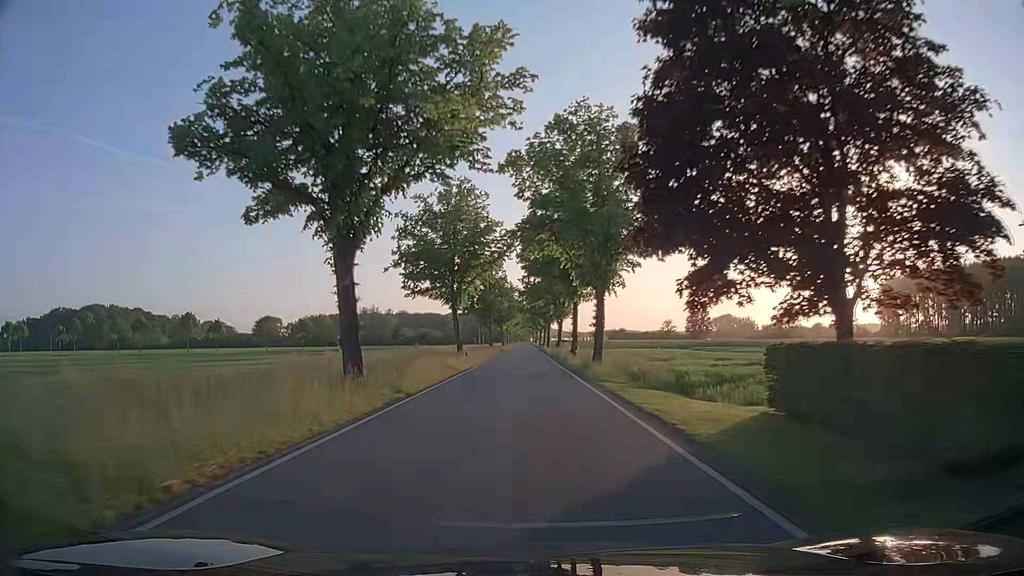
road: tertiary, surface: asphalt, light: Day
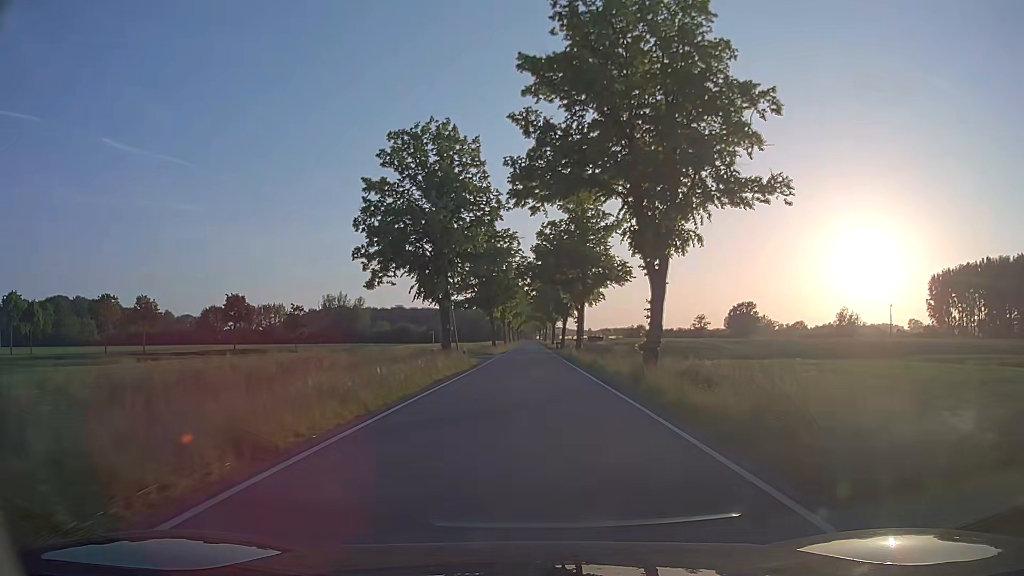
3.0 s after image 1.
(-0.3, +52.2) m; -1°
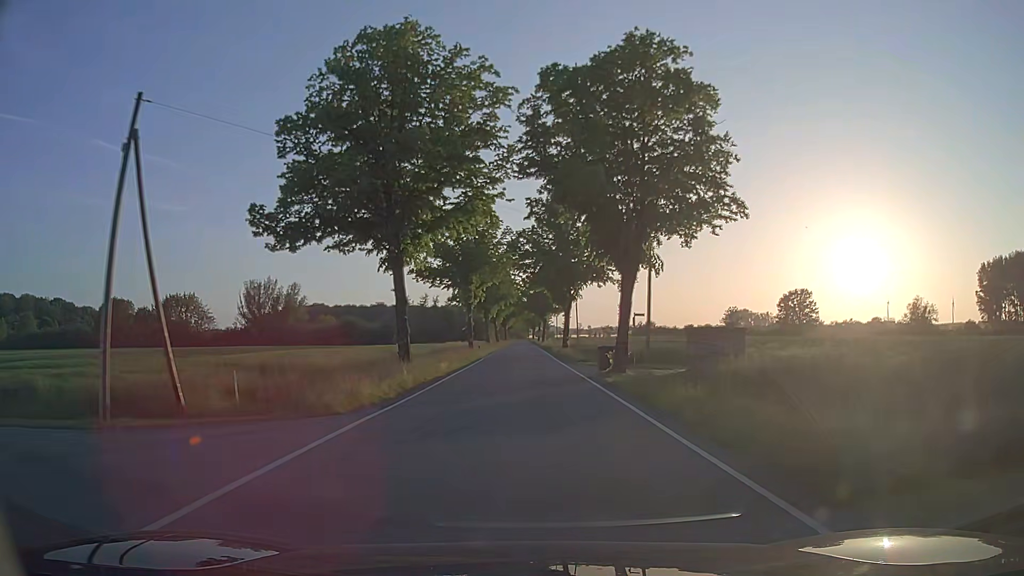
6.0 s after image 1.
(+0.4, +52.5) m; +1°
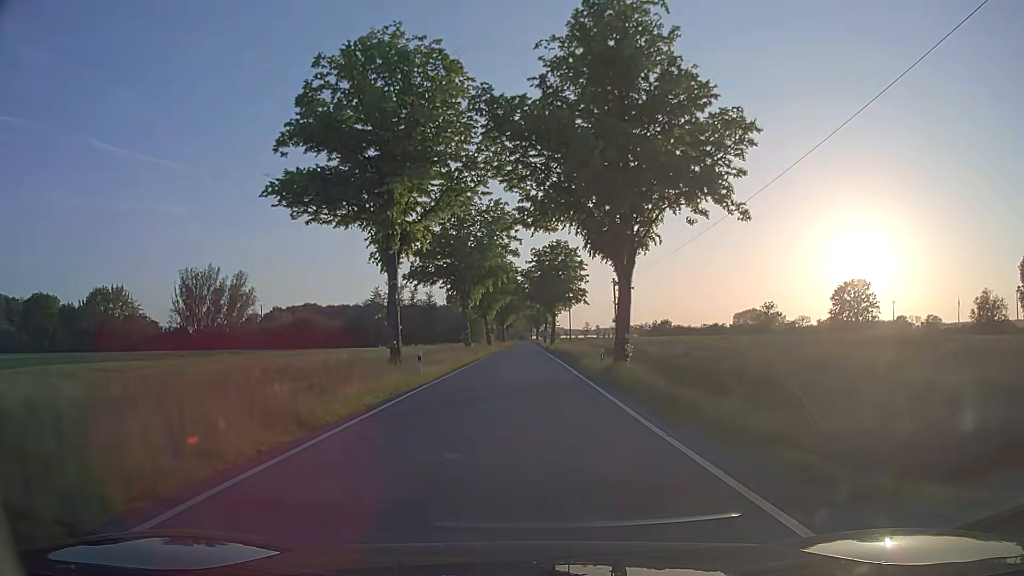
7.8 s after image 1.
(0.0, +31.4) m; 0°
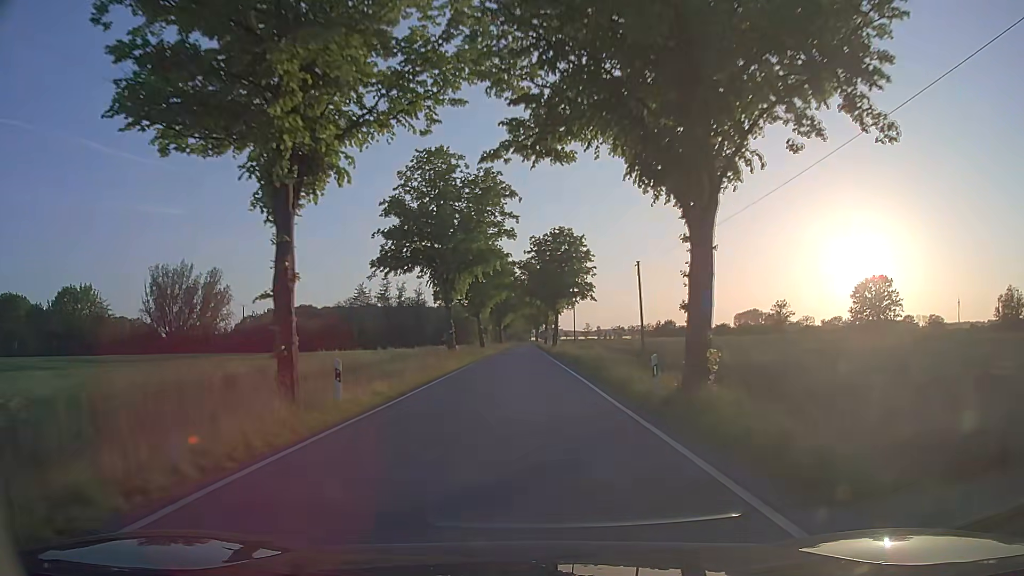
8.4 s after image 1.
(+0.1, +10.4) m; 0°
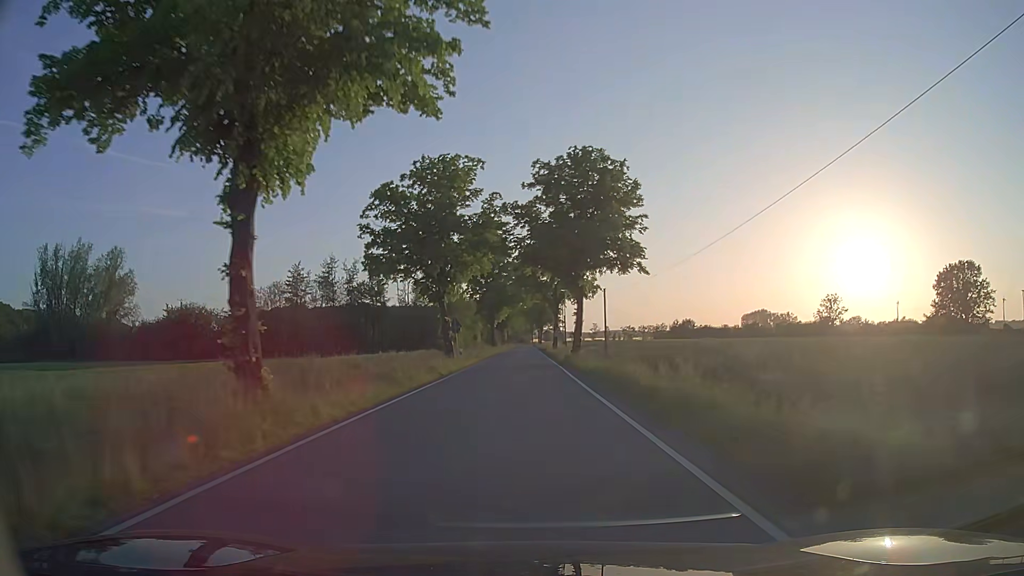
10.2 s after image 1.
(0.0, +30.9) m; 0°
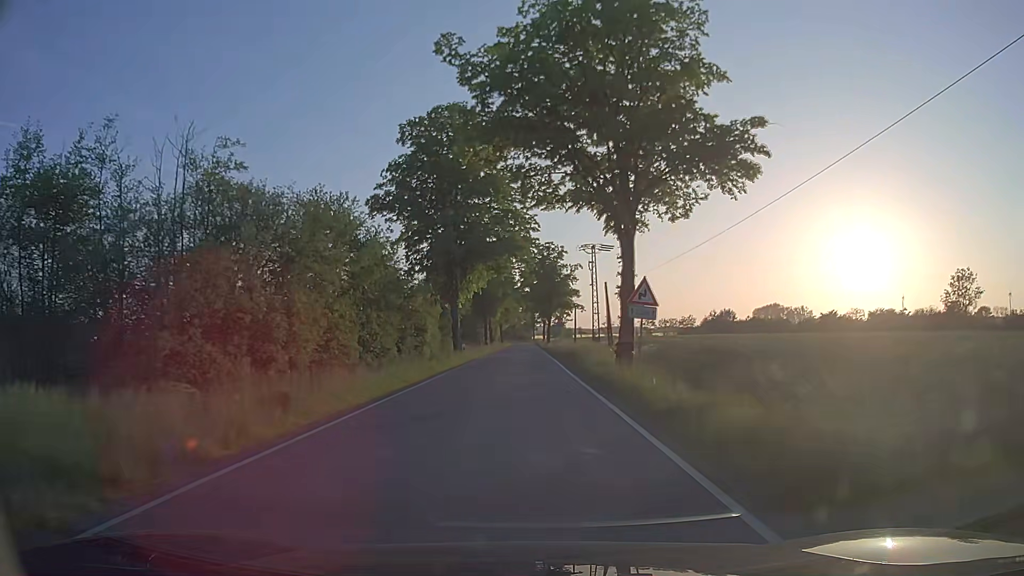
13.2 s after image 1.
(0.0, +50.8) m; 0°
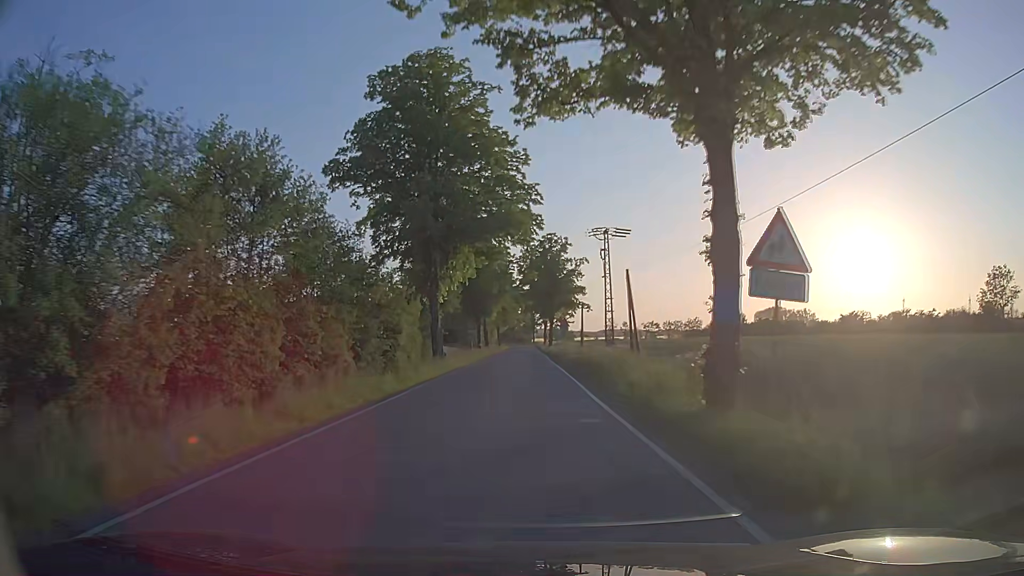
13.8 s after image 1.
(0.0, +10.1) m; 0°
(0, +10) (0, +20) (0, +30) (0, +40) (0, +50) (0, +60) (0, +70) (0, +80) (0, +90) (0, +100) m
